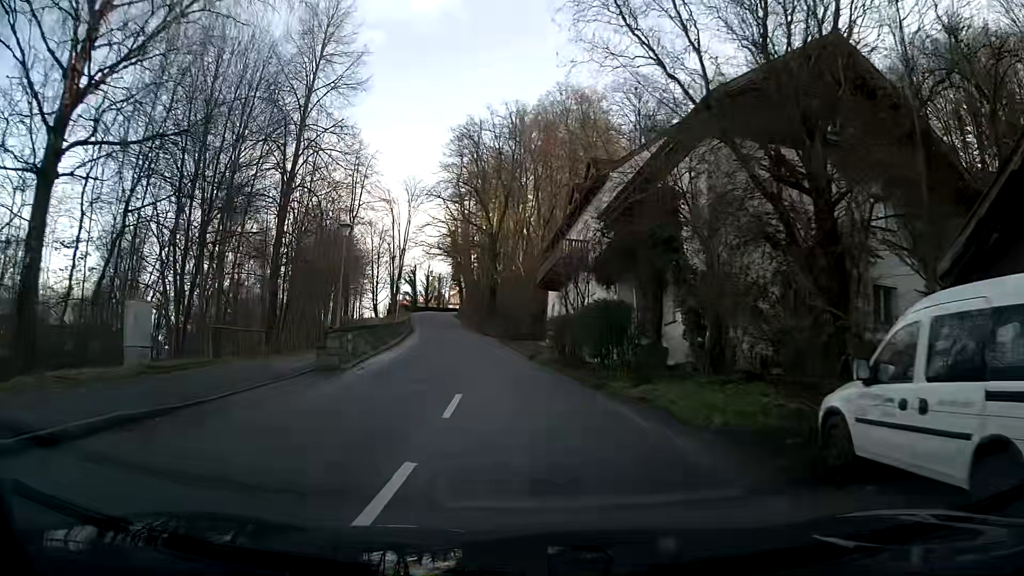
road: secondary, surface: asphalt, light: Day
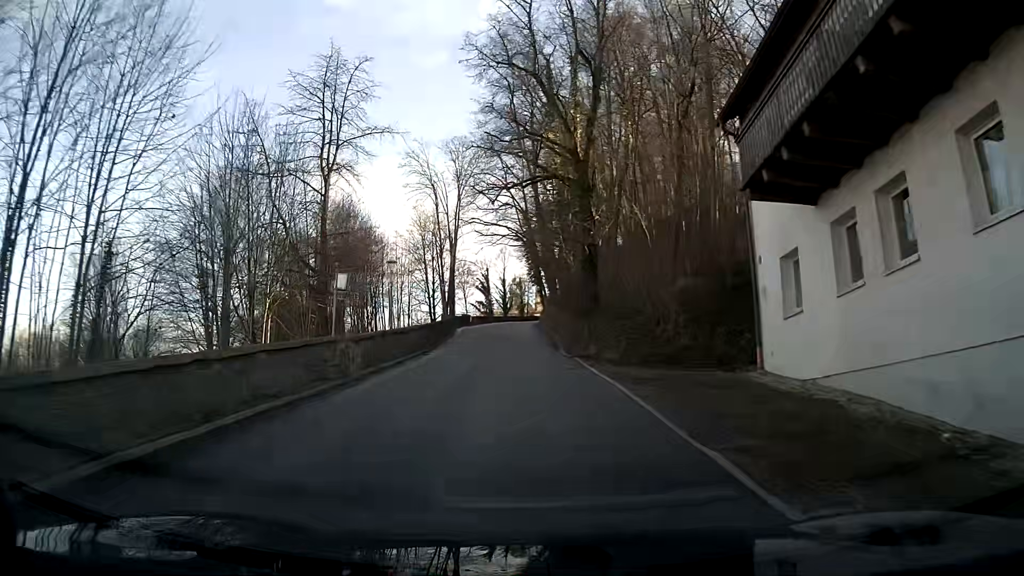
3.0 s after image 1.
(-2.4, +29.3) m; -9°
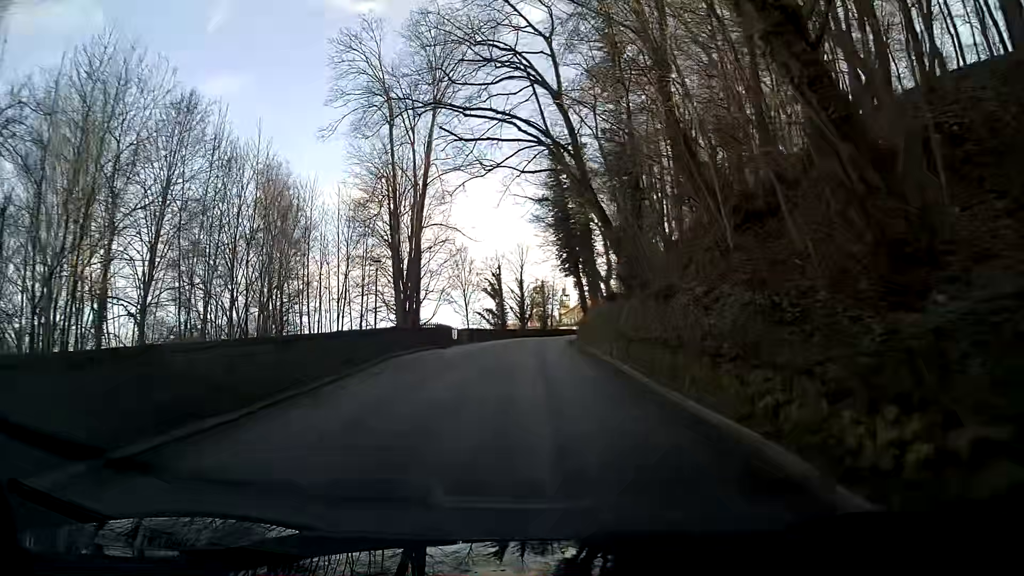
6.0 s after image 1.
(-0.9, +34.0) m; -2°
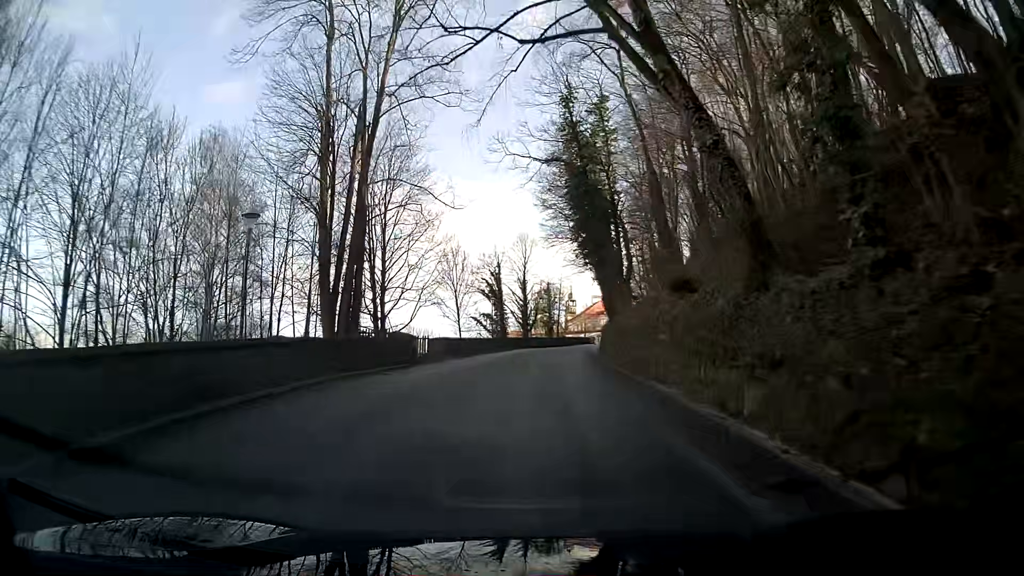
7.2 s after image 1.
(0.0, +13.8) m; +1°
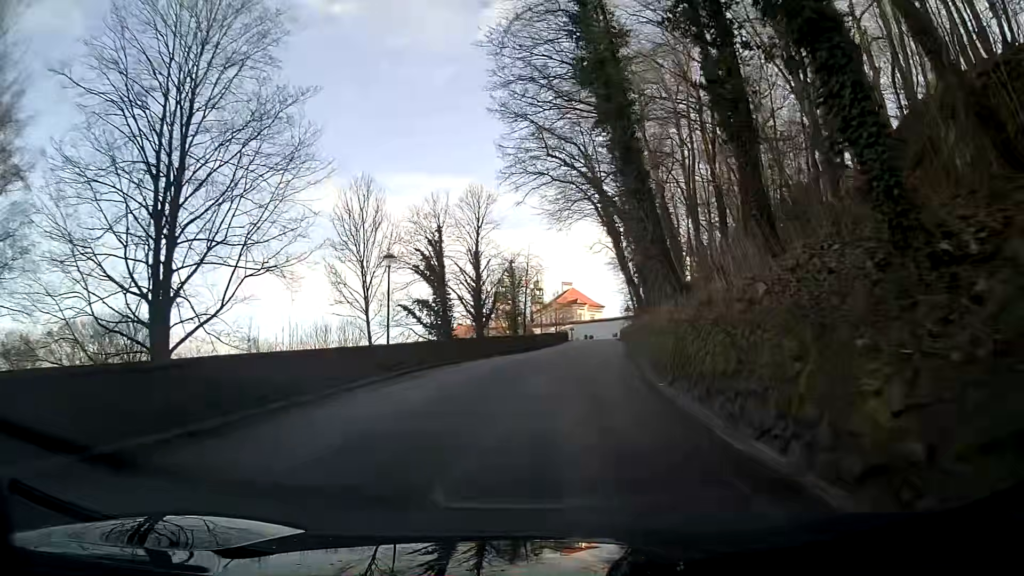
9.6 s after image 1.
(+0.7, +27.5) m; +4°
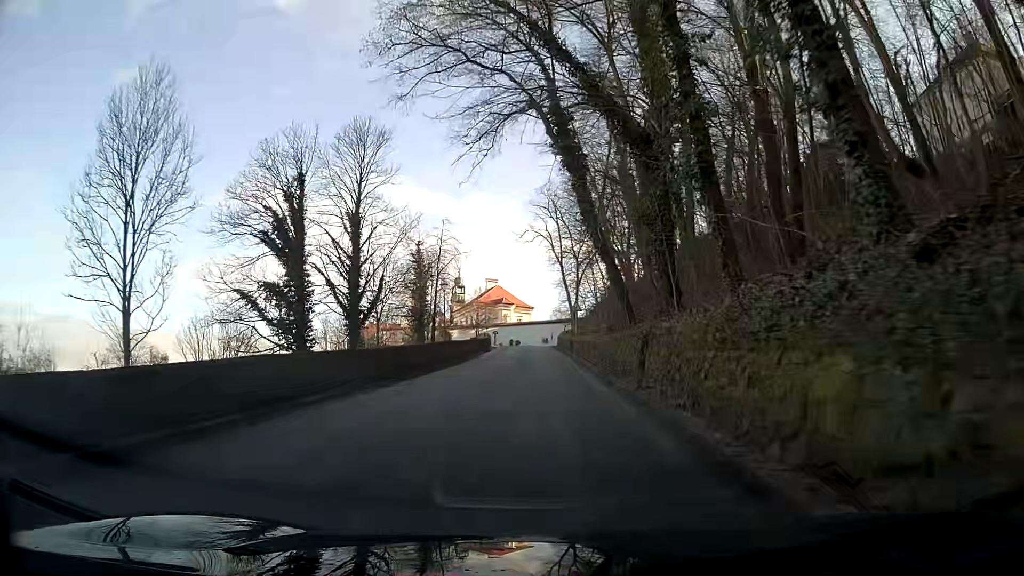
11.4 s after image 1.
(+1.1, +20.9) m; +4°
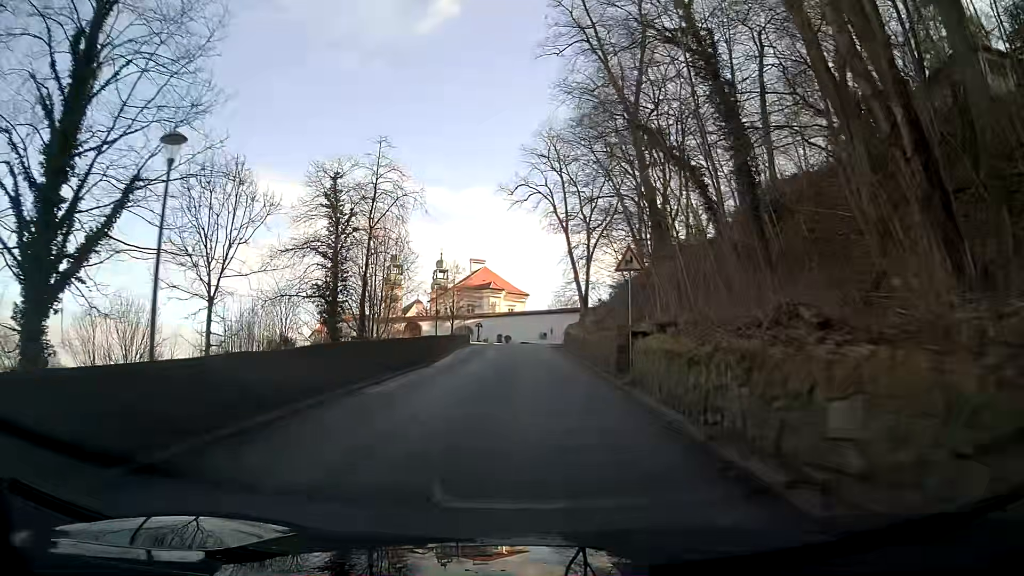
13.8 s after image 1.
(+0.9, +27.9) m; +2°
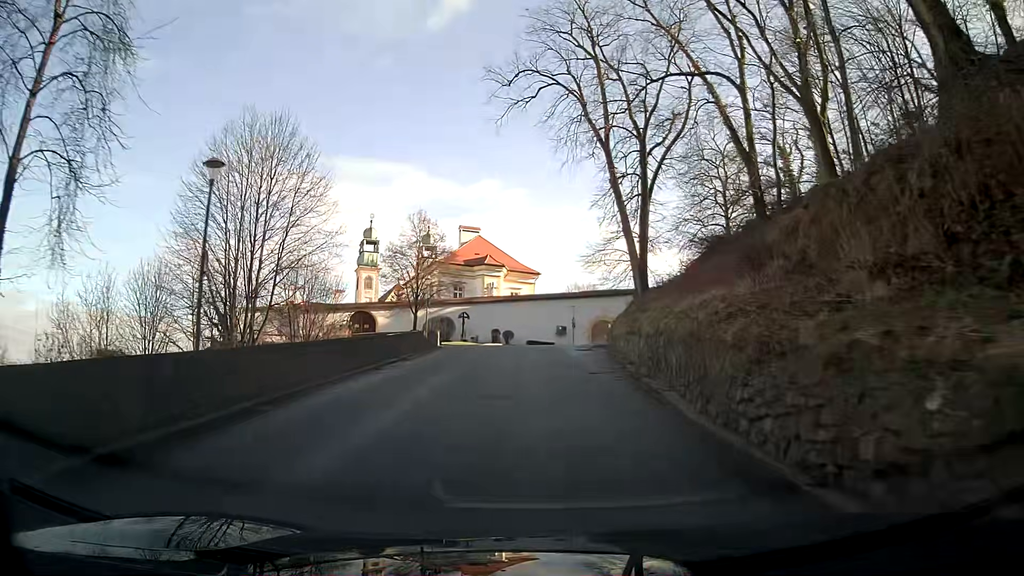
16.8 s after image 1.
(-0.6, +32.6) m; -1°
